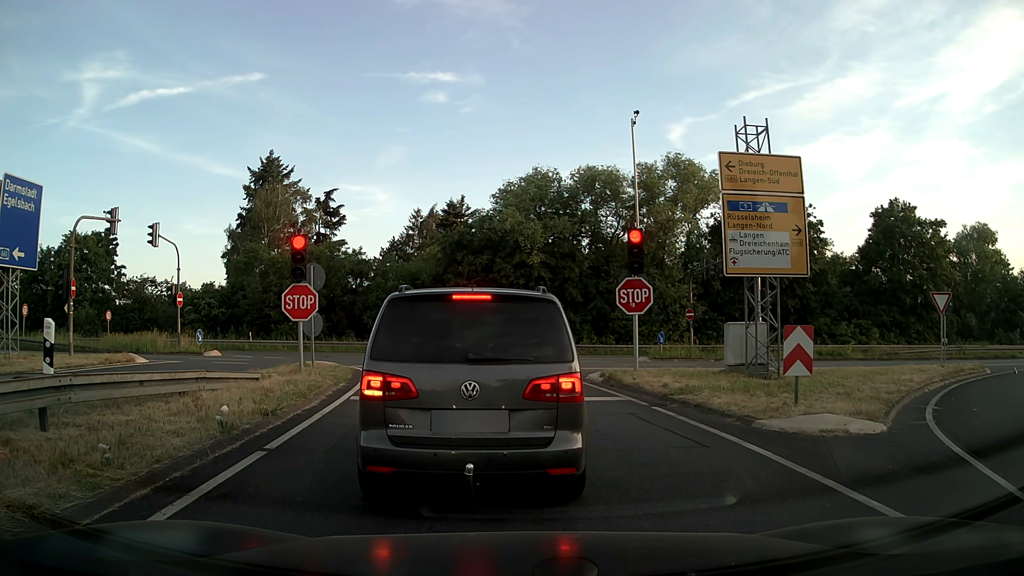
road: motorway_link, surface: asphalt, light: Day
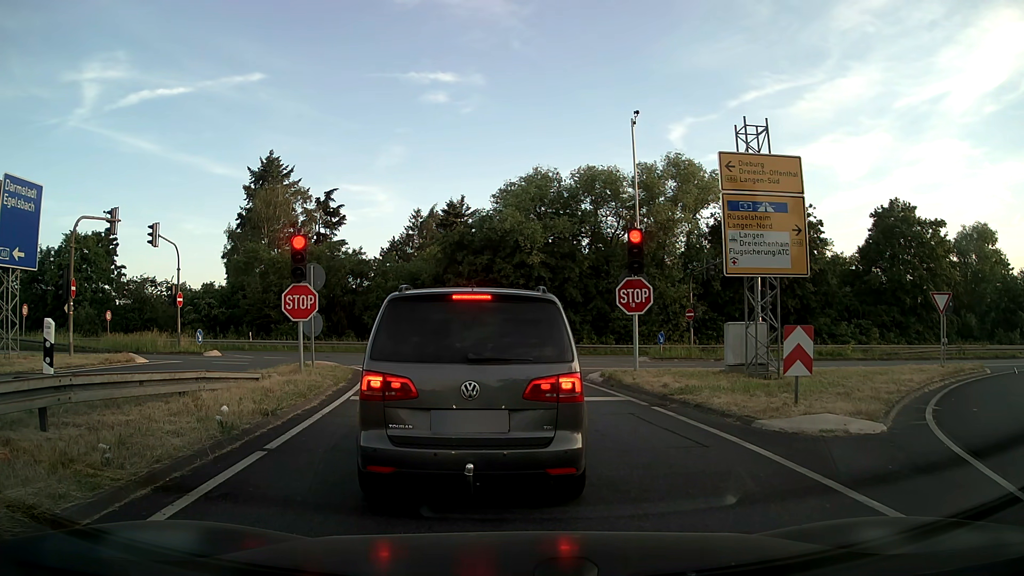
(0.0, 0.0) m; 0°
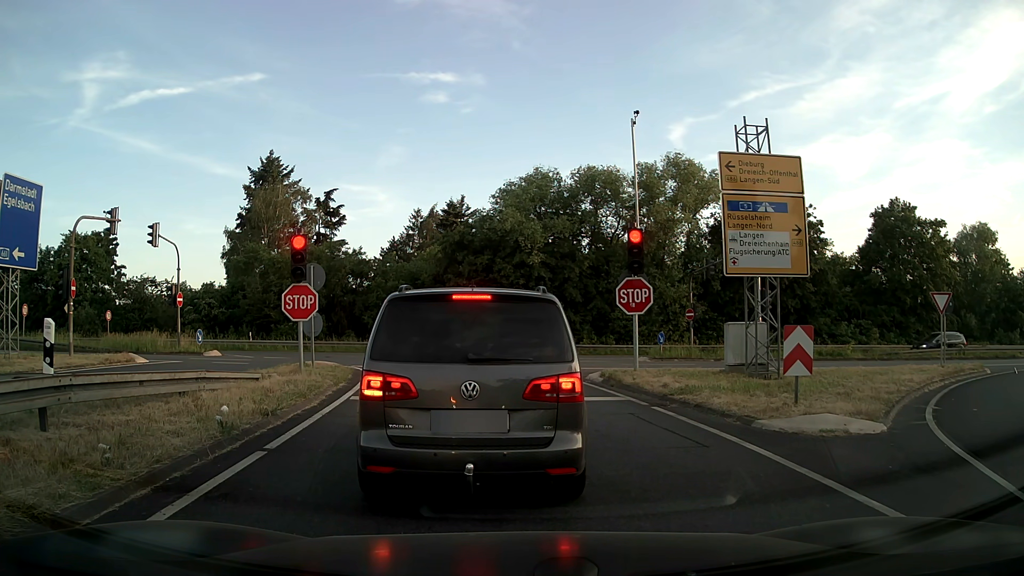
(0.0, 0.0) m; 0°
